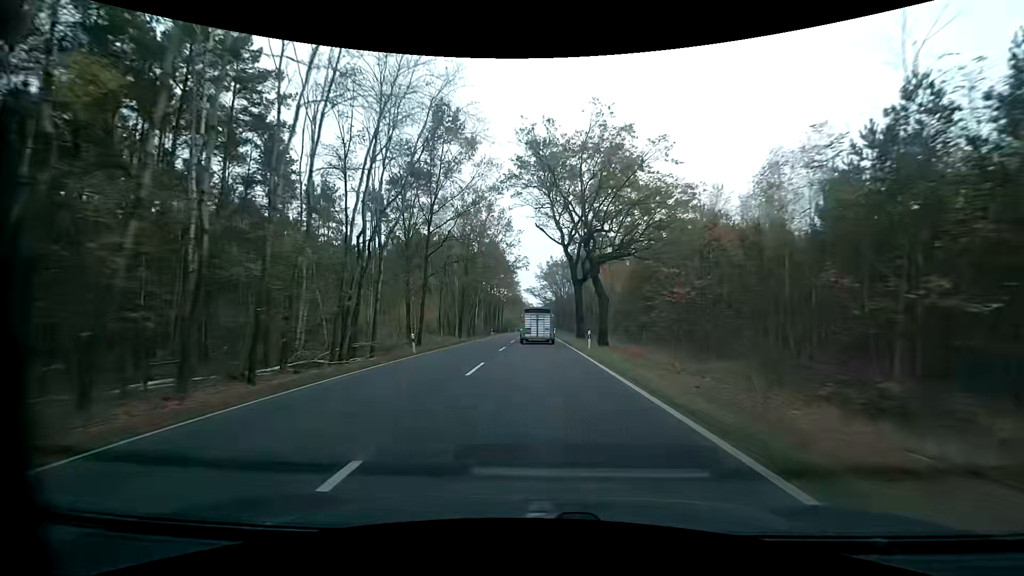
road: primary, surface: asphalt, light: Day
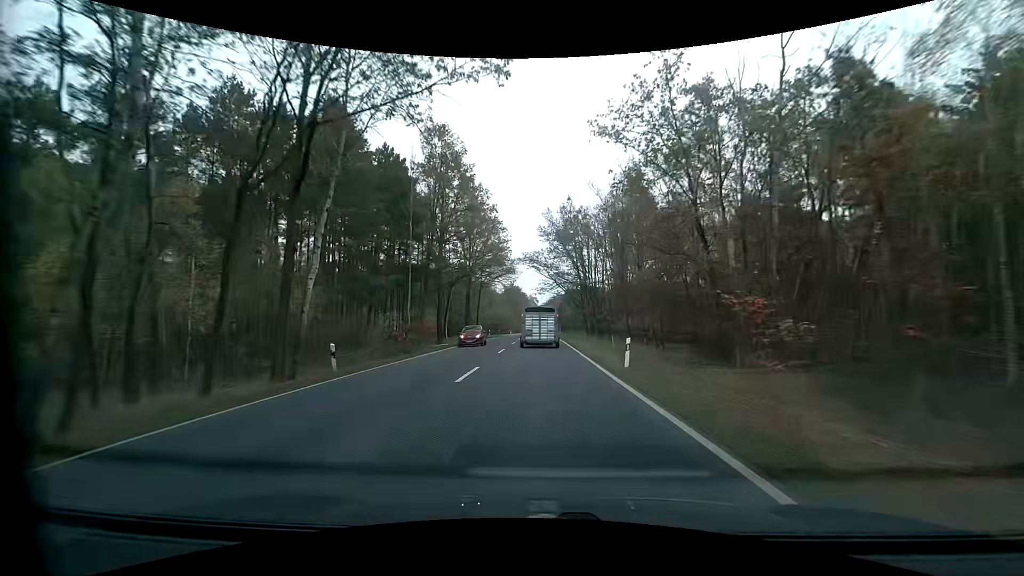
(-0.6, +60.7) m; -1°
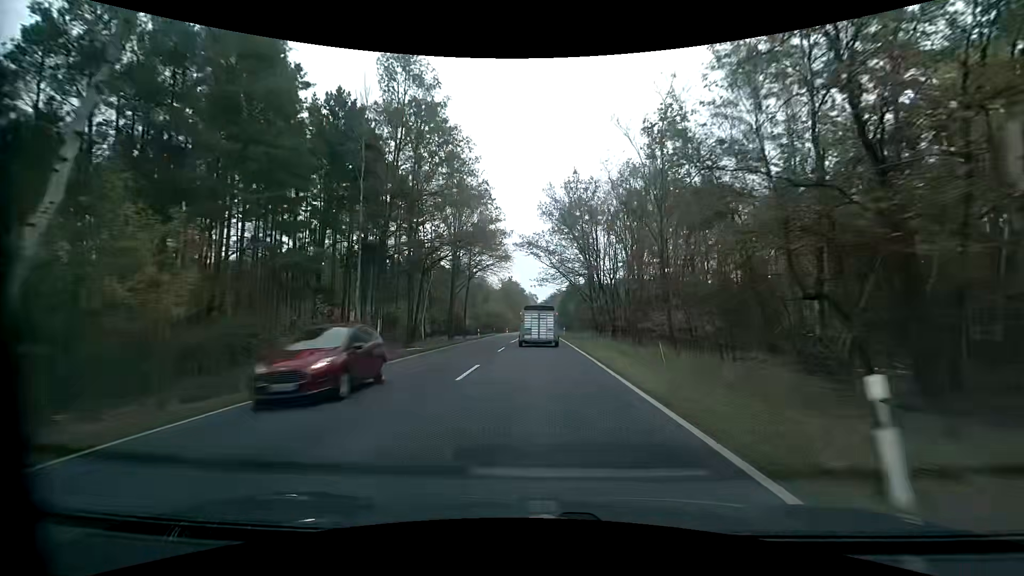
(0.0, +11.9) m; +1°
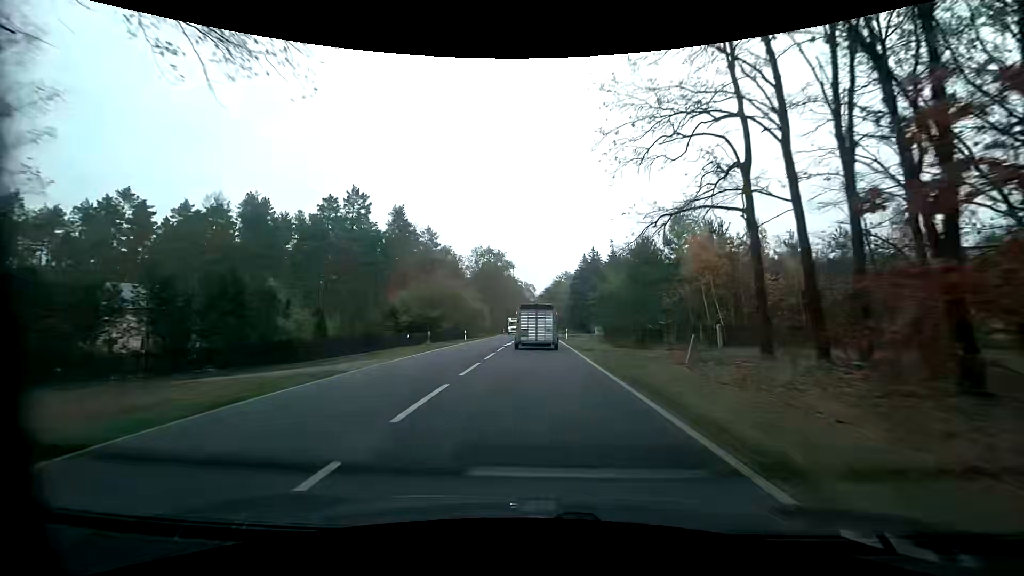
(-0.1, +58.7) m; 0°
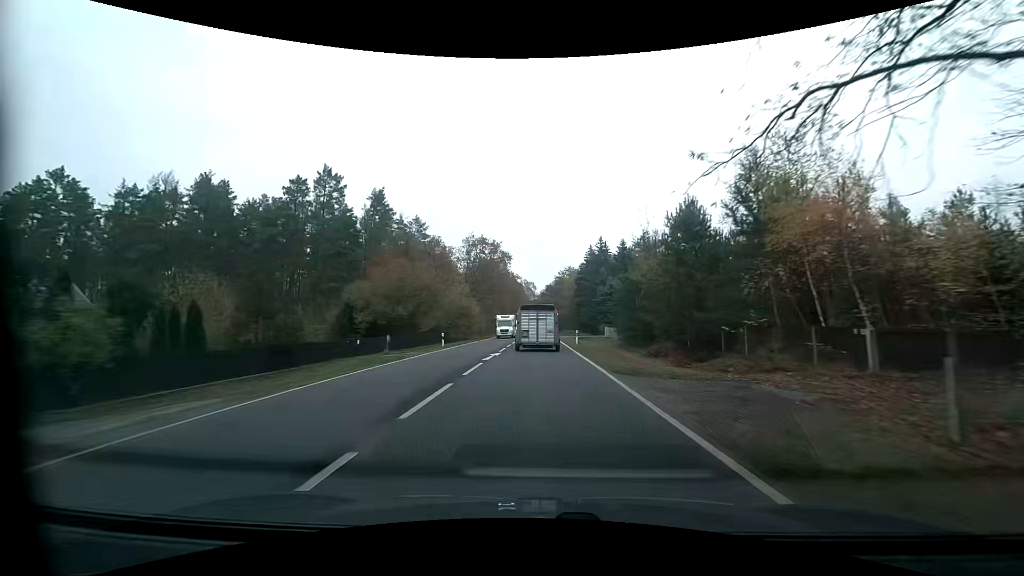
(0.0, +11.5) m; 0°
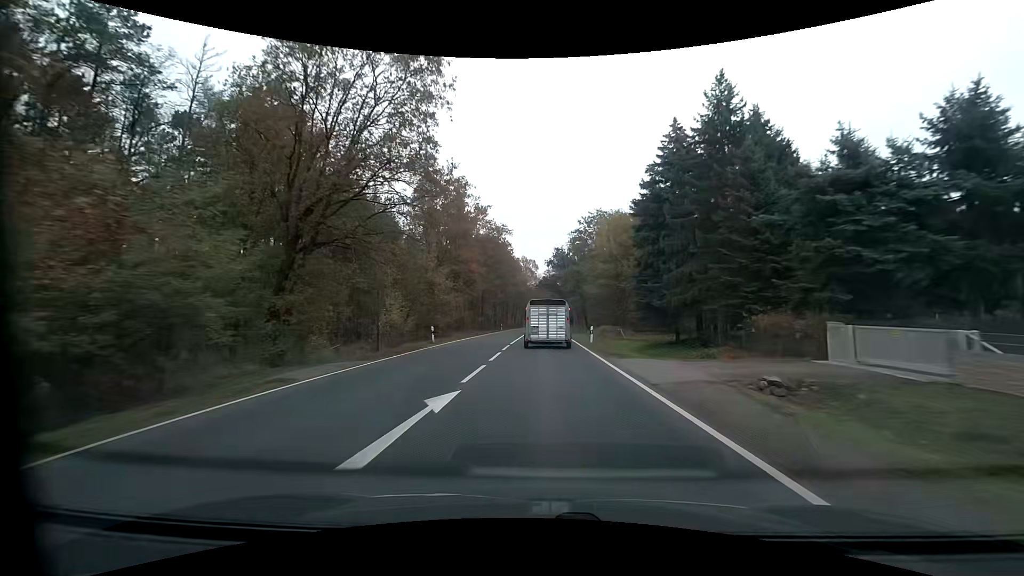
(-0.2, +55.9) m; 0°
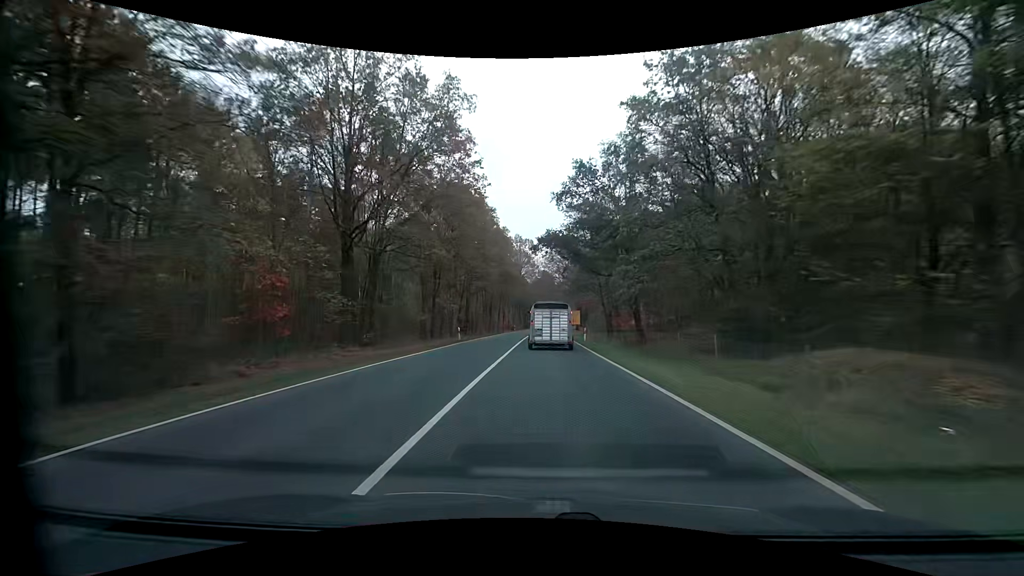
(-0.2, +42.5) m; 0°
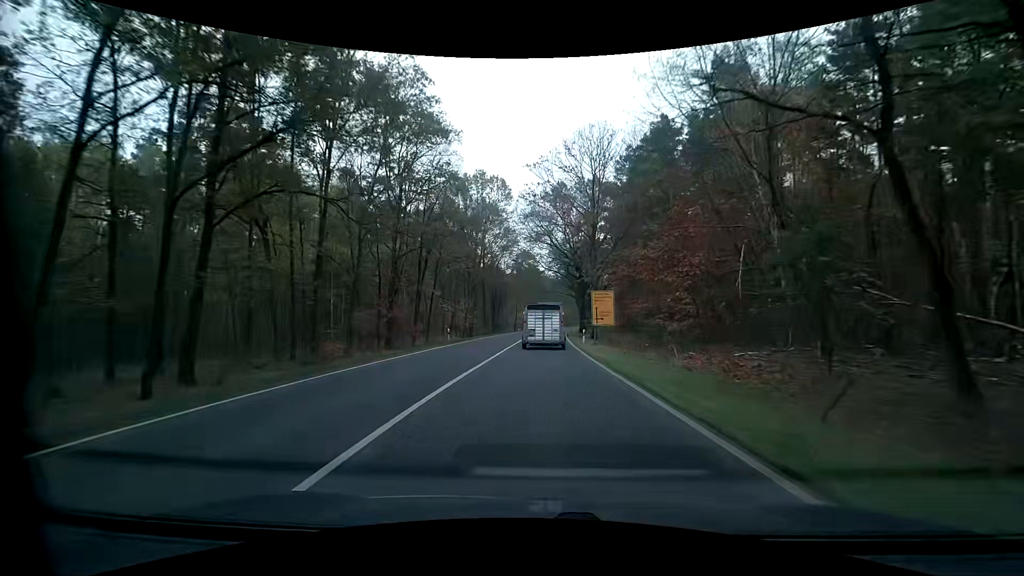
(+0.9, +53.4) m; +2°
(0, +10) (0, +20) (0, +30) (+1, +40) (+1, +50) (+2, +60) (+2, +70) (+3, +80) (+4, +90) (+5, +100) m
